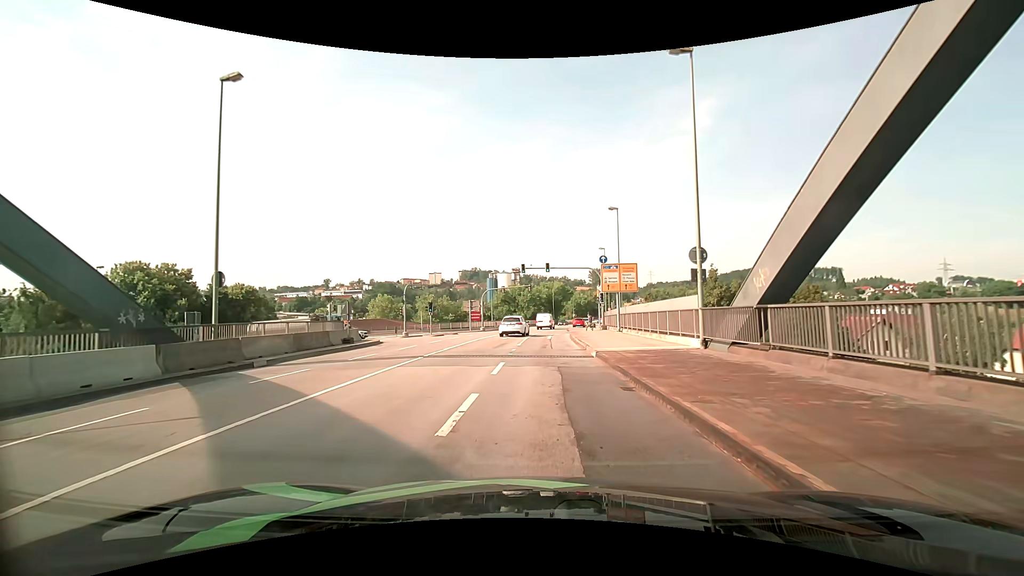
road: primary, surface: asphalt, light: Day
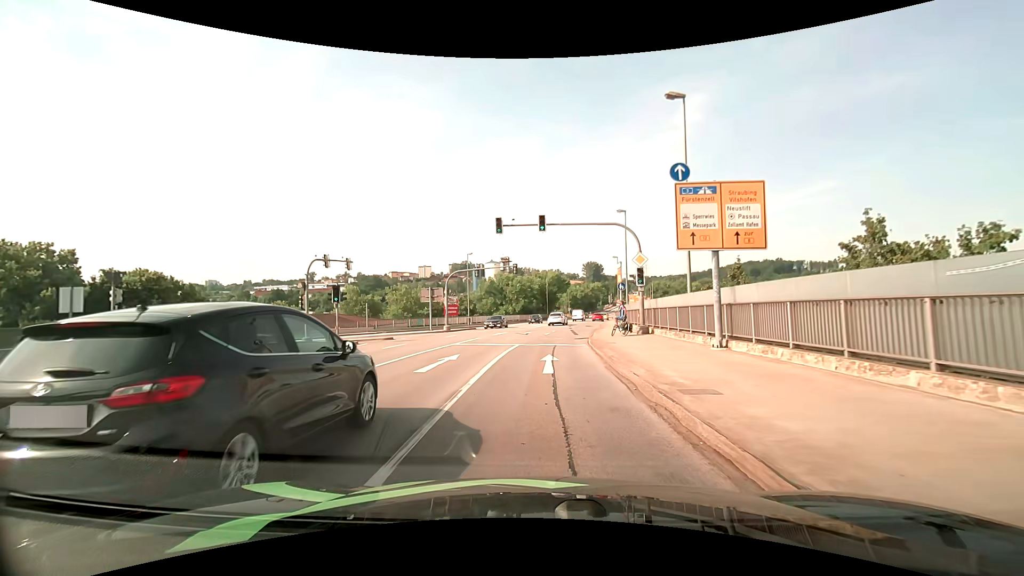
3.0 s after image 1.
(+0.4, +21.0) m; +1°
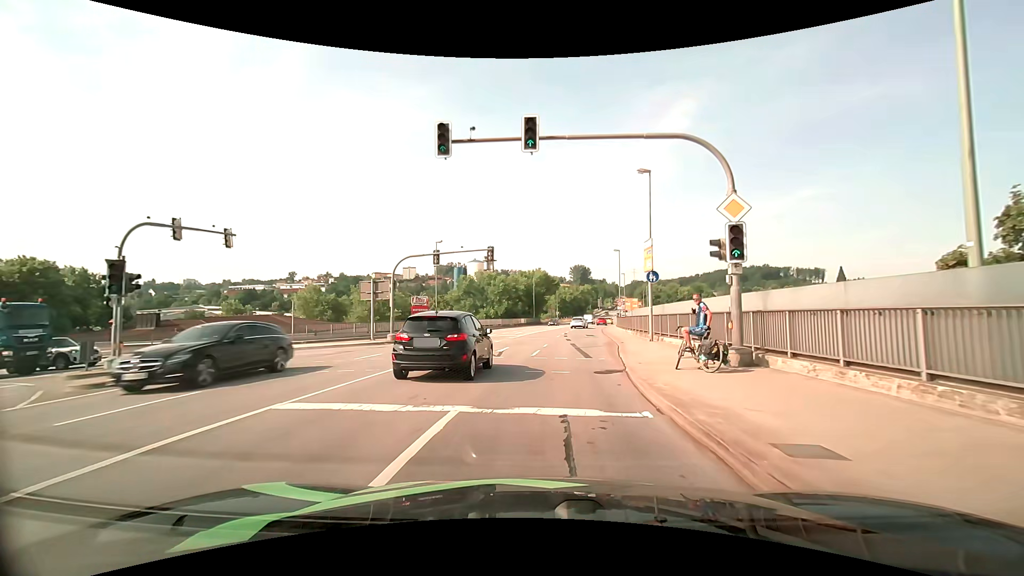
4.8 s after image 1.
(+0.2, +13.8) m; +2°
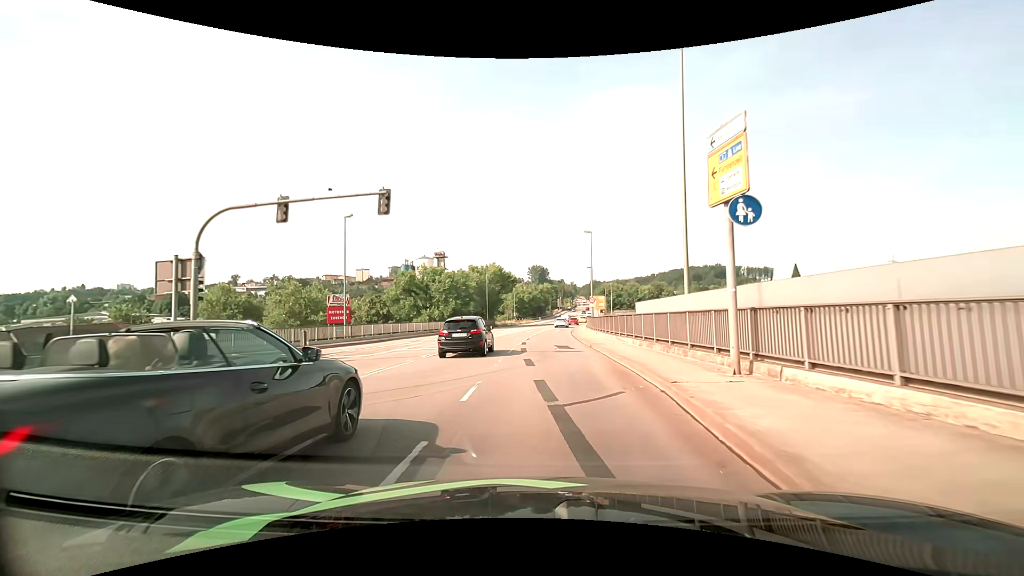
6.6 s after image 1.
(+0.7, +15.1) m; +5°
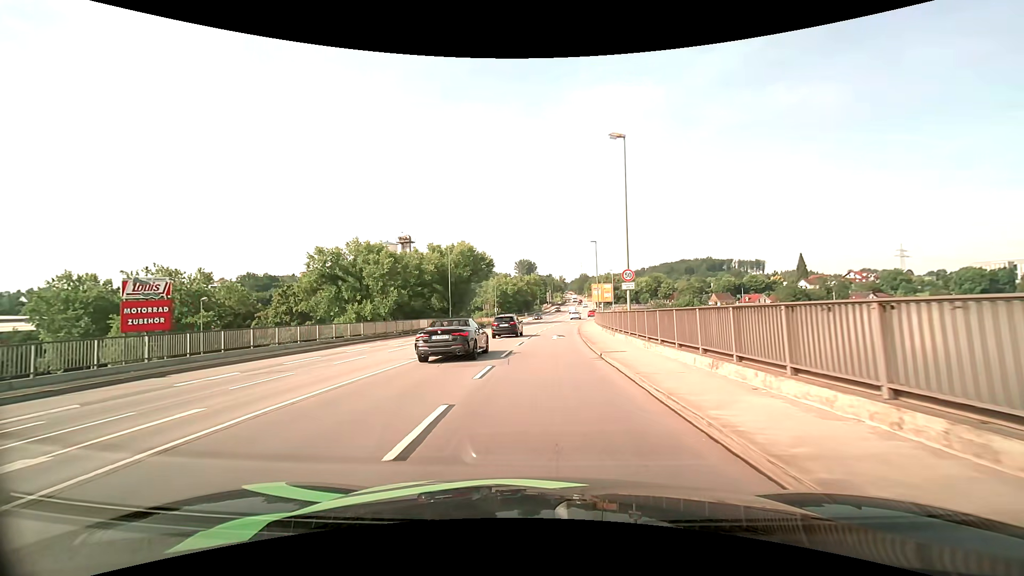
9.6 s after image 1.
(+0.4, +26.8) m; +1°
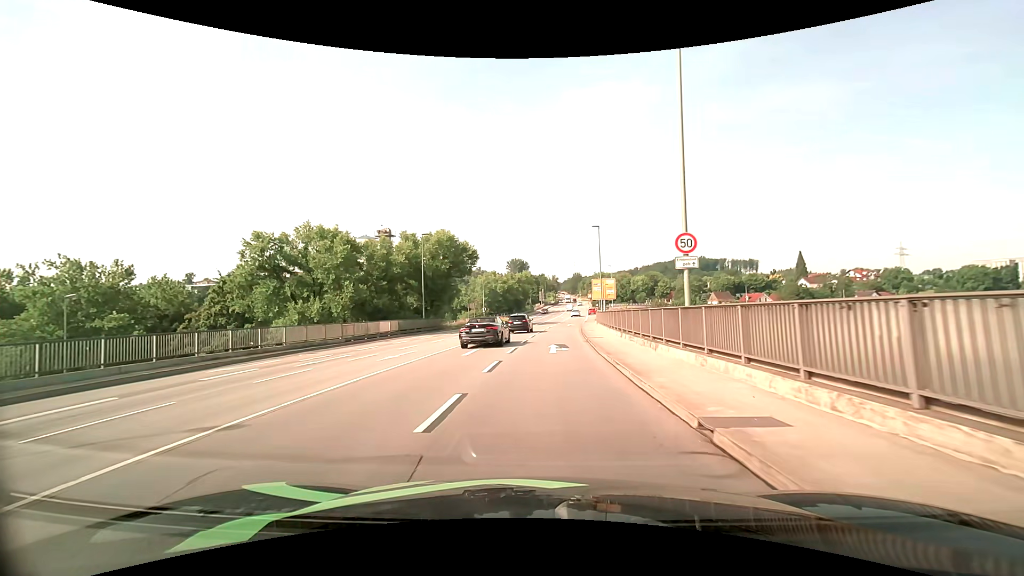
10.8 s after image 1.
(+0.1, +10.9) m; +1°
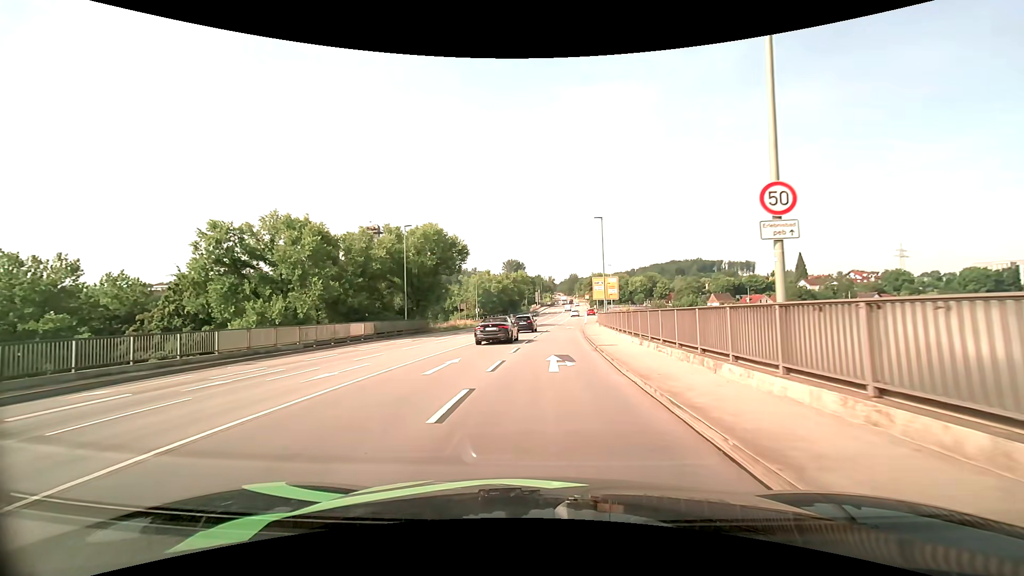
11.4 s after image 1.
(0.0, +5.6) m; +1°
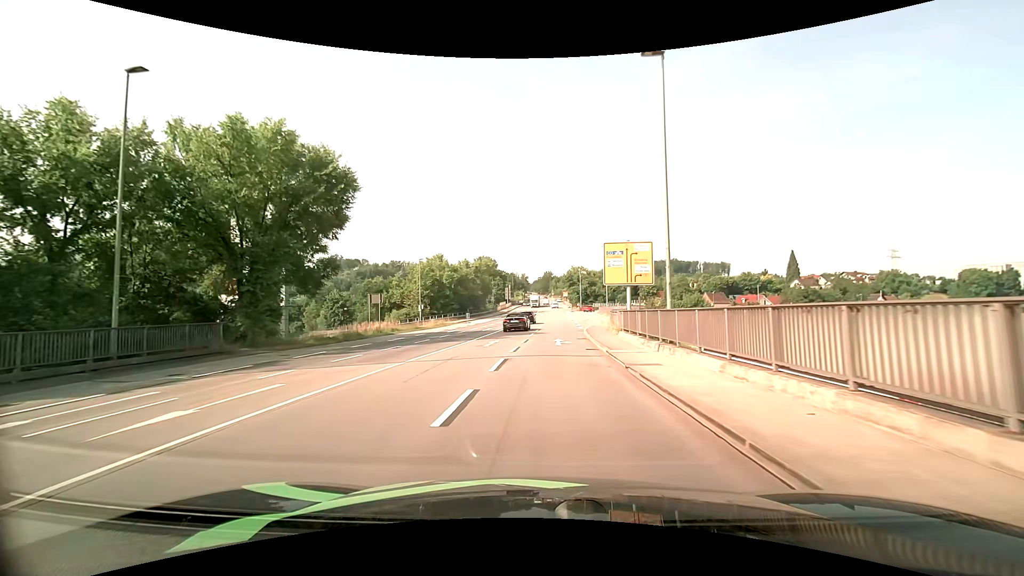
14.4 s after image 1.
(+0.7, +30.2) m; +3°
(0, +10) (0, +20) (+1, +30) (+2, +40) (+4, +50) (+5, +60) (+6, +70) (+6, +80) (+7, +90) (+8, +100) m
